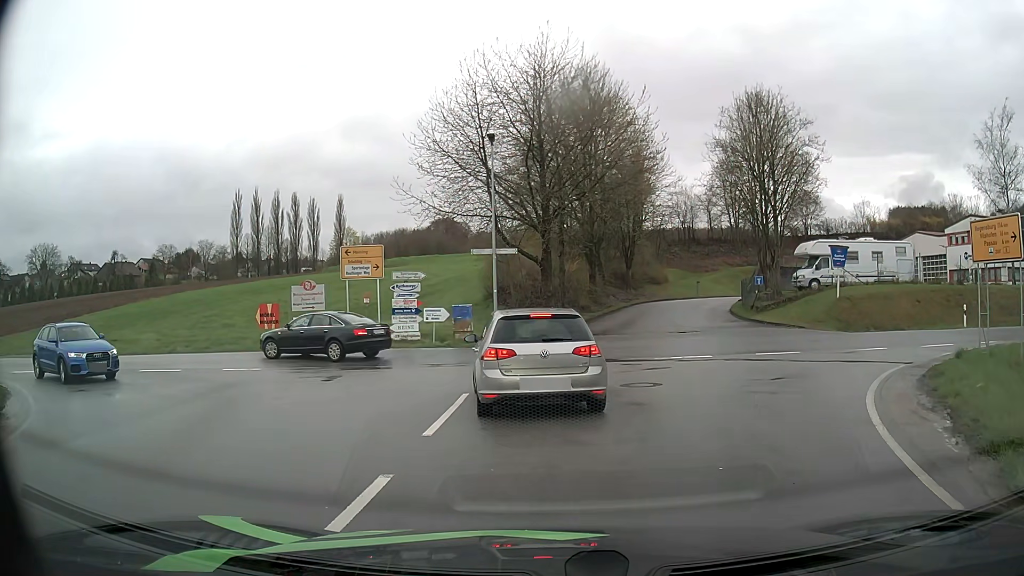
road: unclassified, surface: asphalt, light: Day
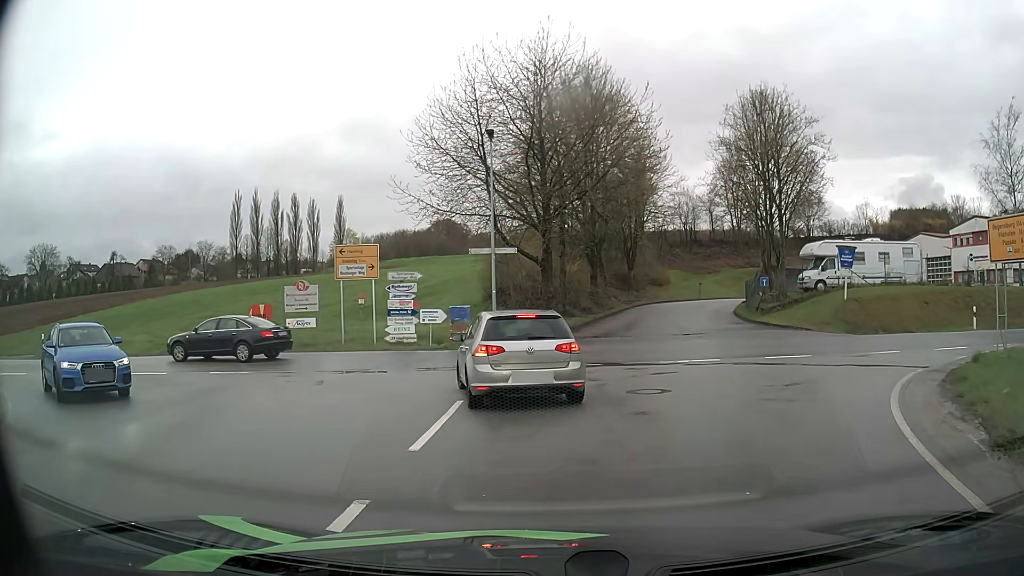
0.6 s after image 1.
(0.0, +0.9) m; 0°
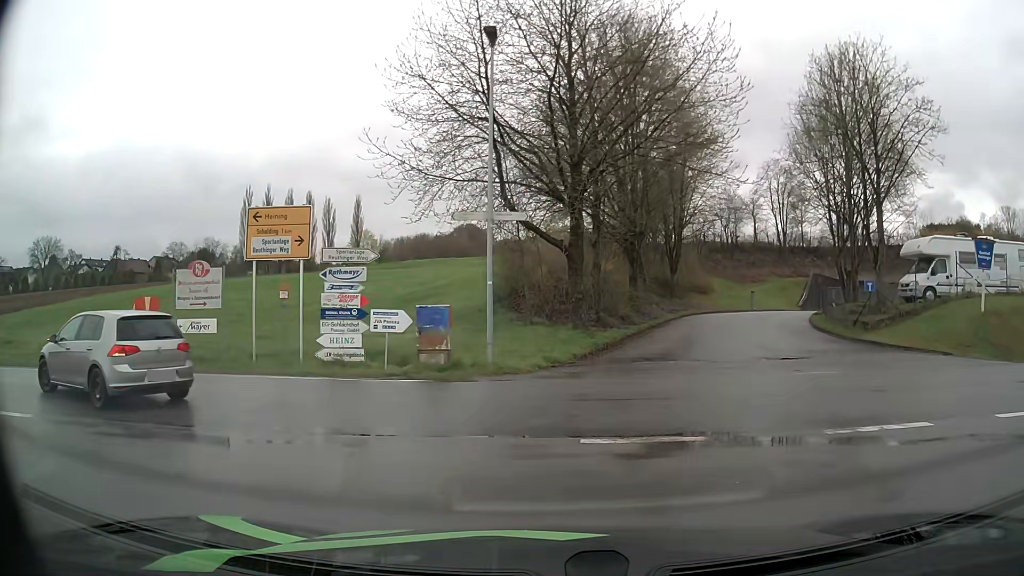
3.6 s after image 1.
(-0.1, +10.0) m; -2°
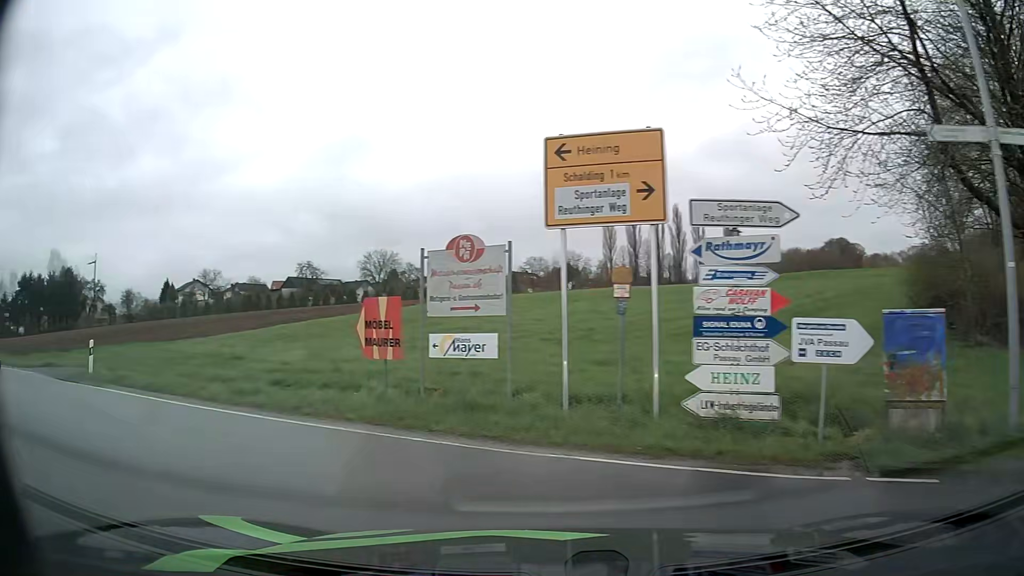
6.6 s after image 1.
(-1.6, +7.7) m; -32°
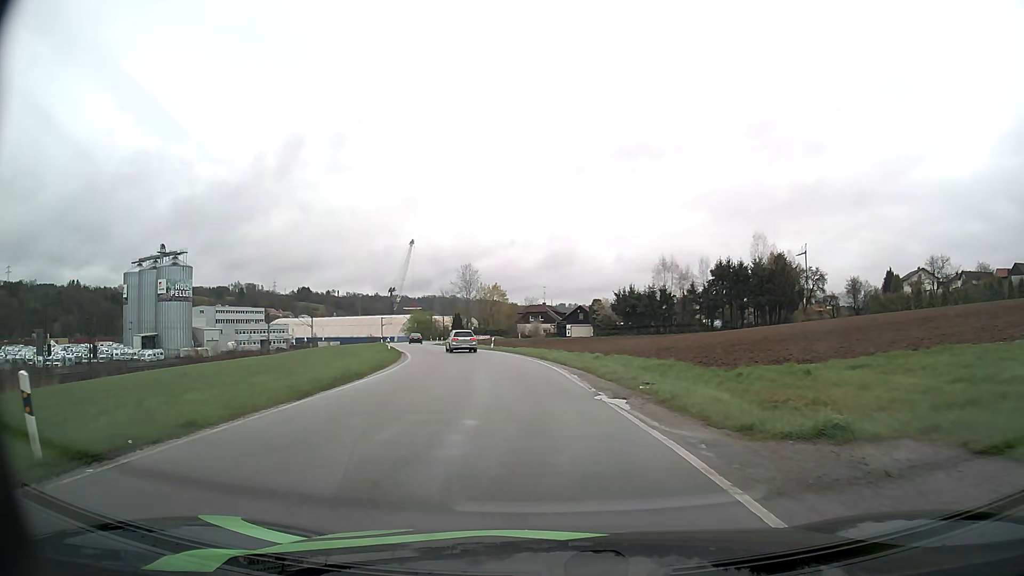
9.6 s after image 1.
(-11.7, +13.8) m; -61°
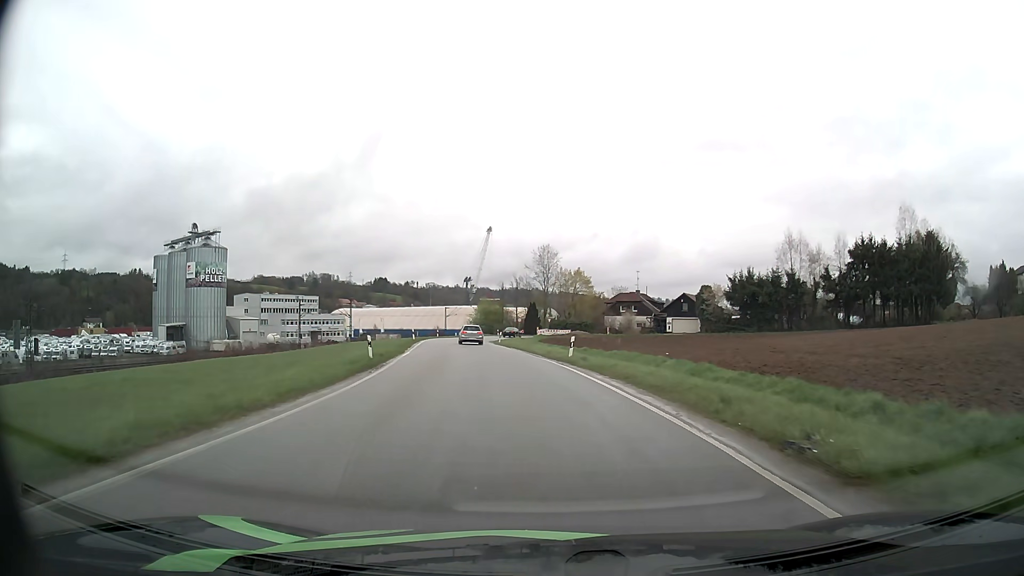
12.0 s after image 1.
(-1.8, +25.8) m; -7°
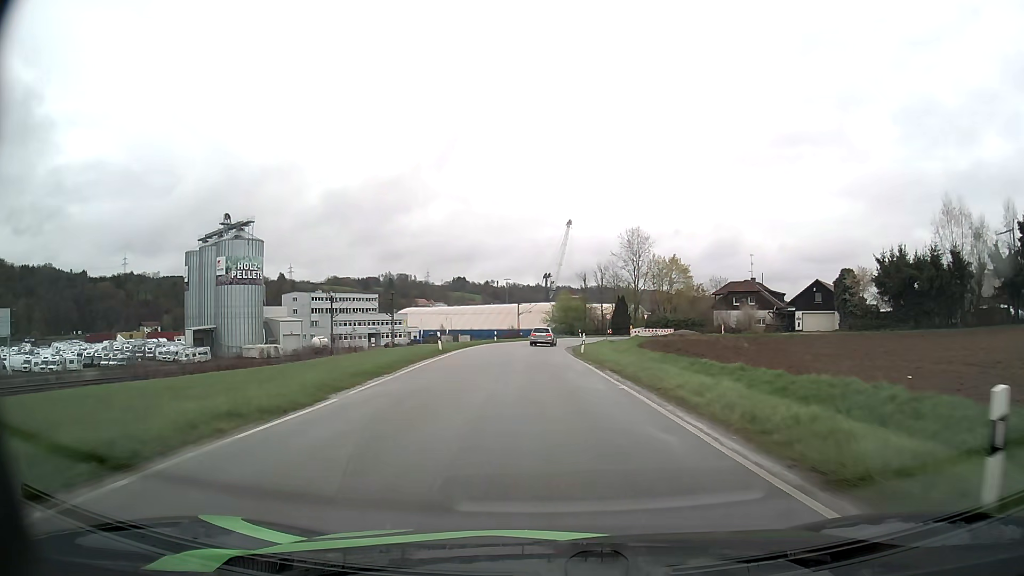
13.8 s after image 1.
(-1.5, +23.2) m; -7°
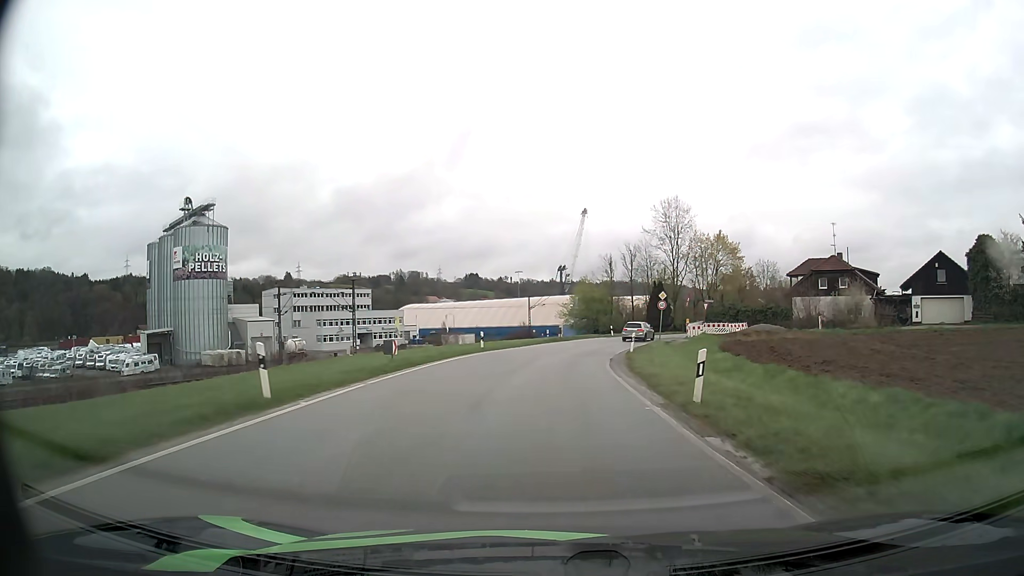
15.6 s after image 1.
(-0.5, +24.0) m; -1°
(0, +10) (0, +20) (+1, +30) (+3, +40) (+5, +49) (+9, +59) (+14, +68) (+19, +76) (+24, +85) (+29, +93) m
